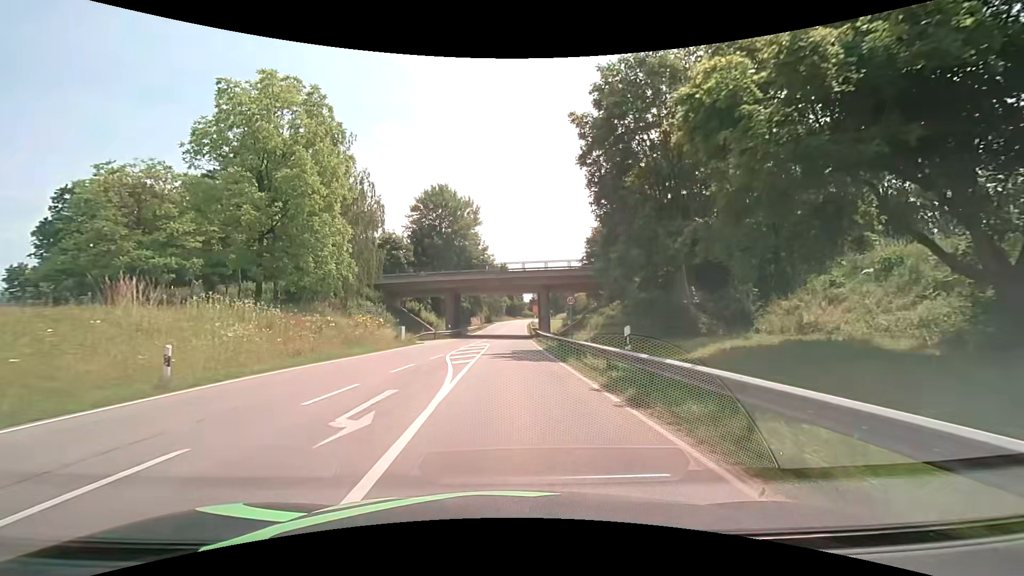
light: Day
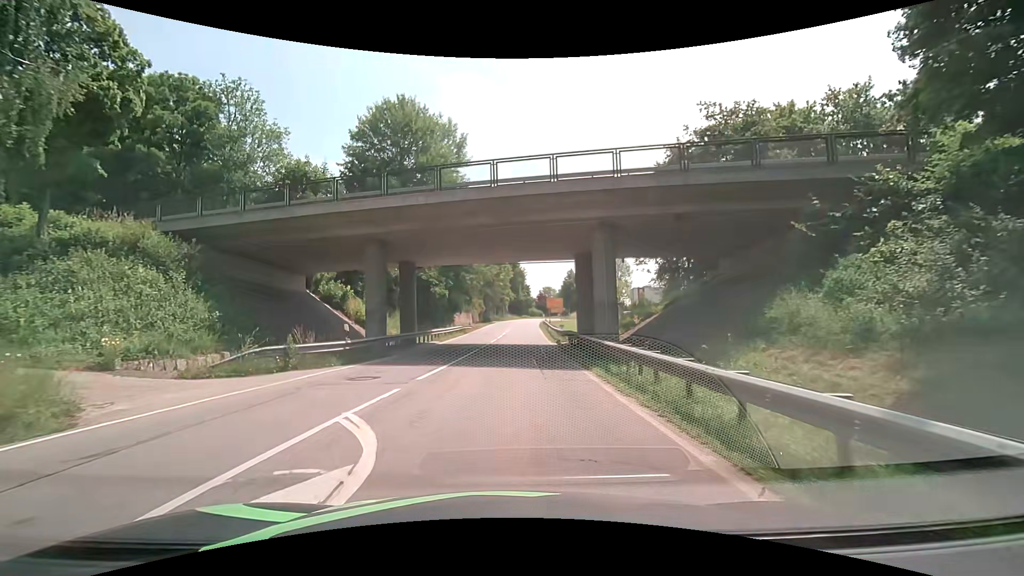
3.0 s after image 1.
(+0.2, +31.1) m; +1°
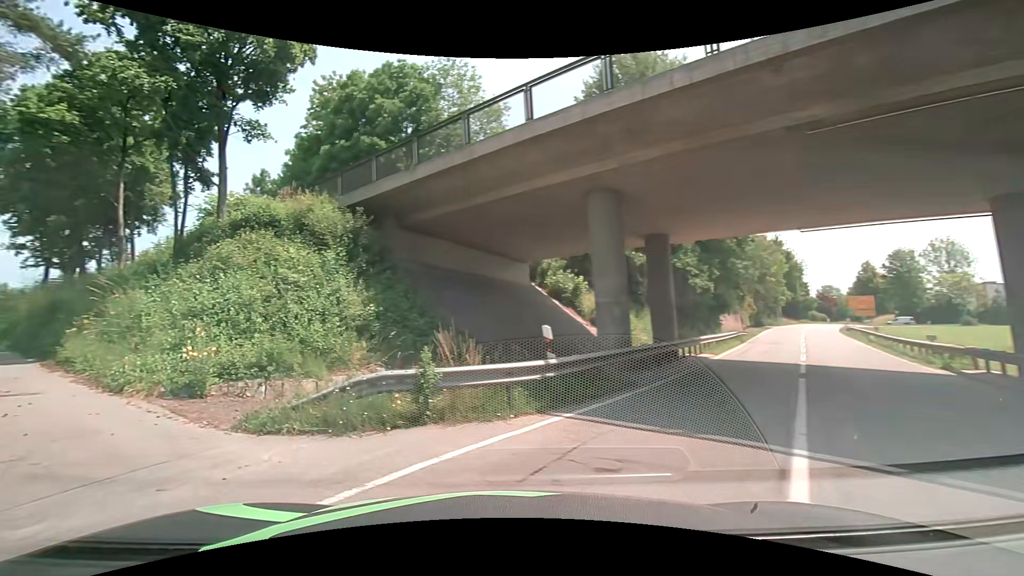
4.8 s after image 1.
(-1.2, +9.3) m; -27°
